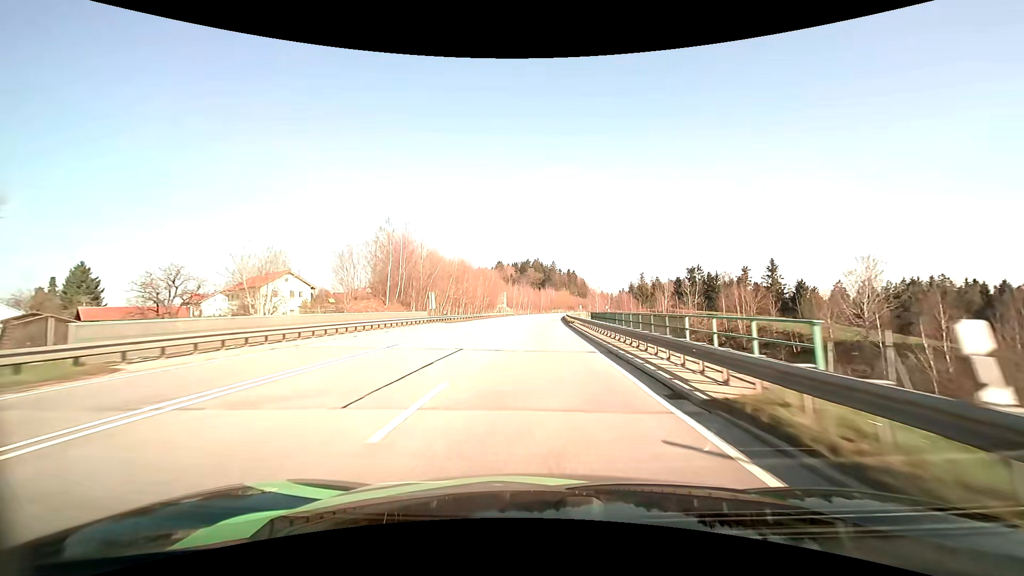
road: primary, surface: asphalt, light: Day
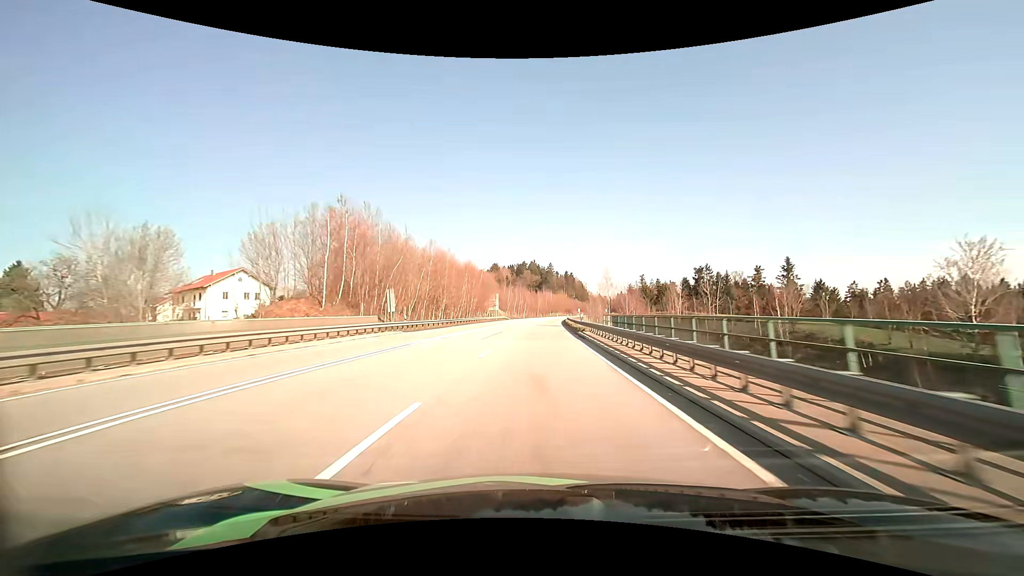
(+0.1, +14.3) m; 0°
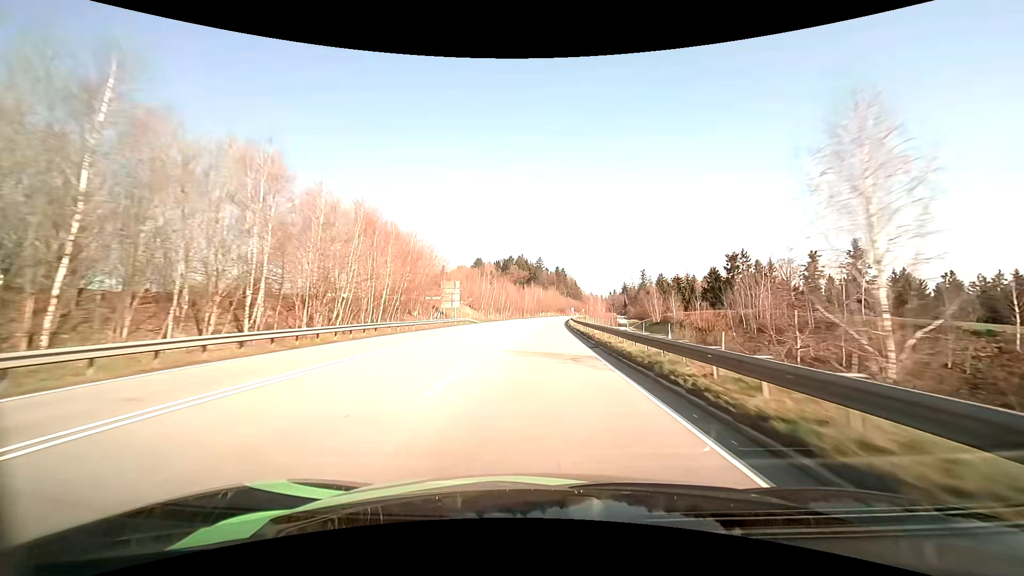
(+0.4, +42.5) m; +1°
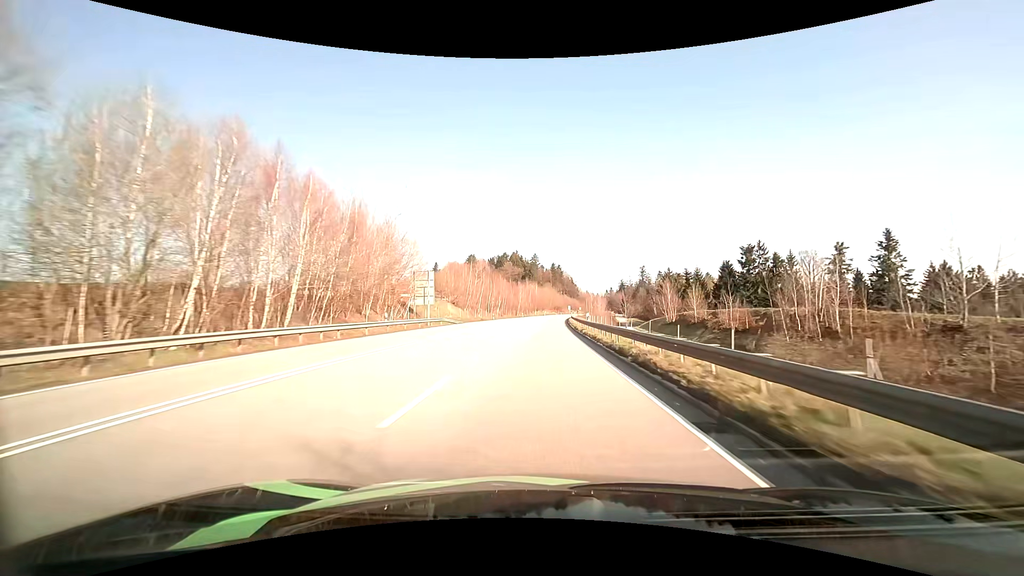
(+0.1, +14.1) m; +1°
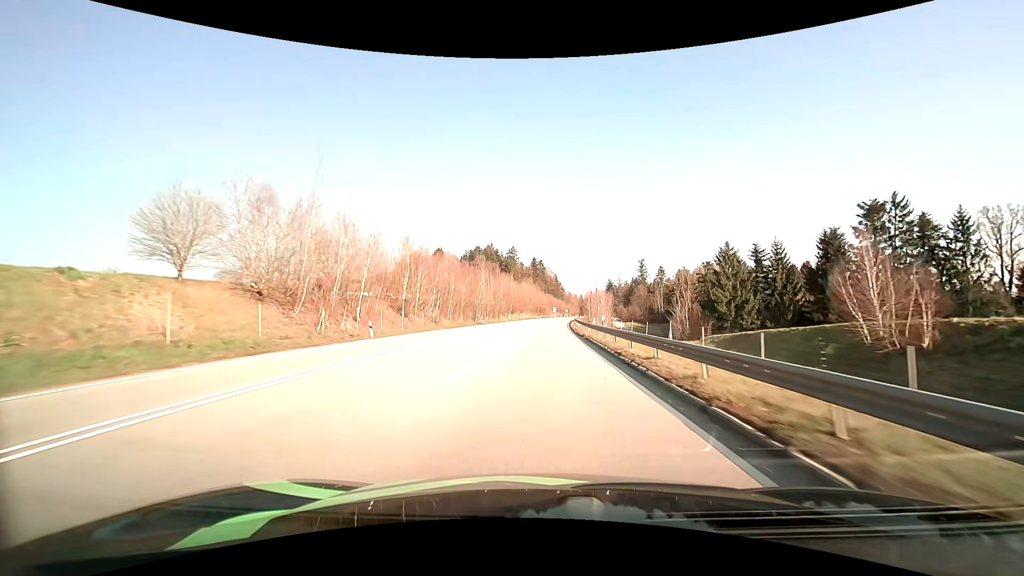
(+0.9, +56.6) m; +2°
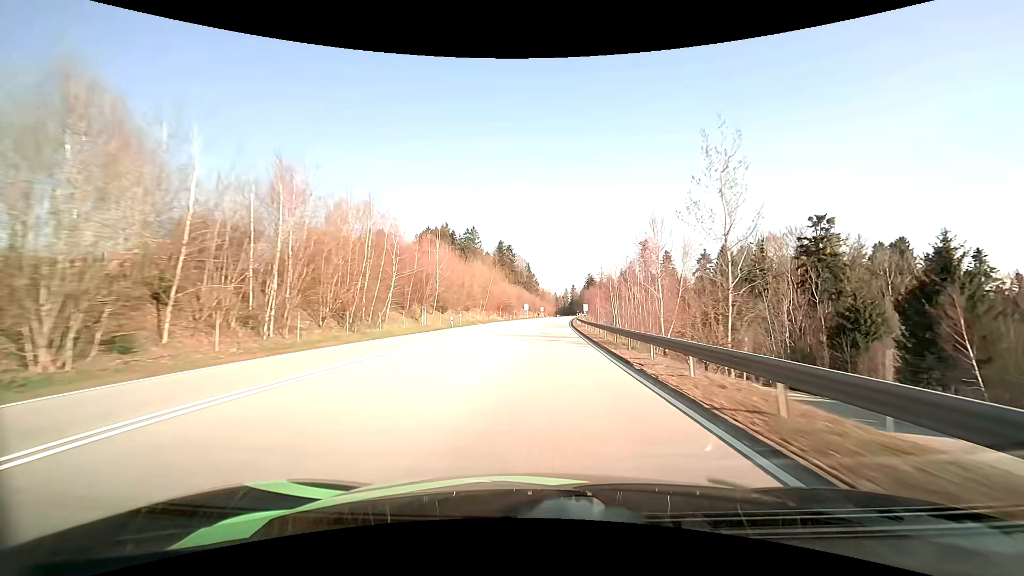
(+2.0, +71.1) m; +3°
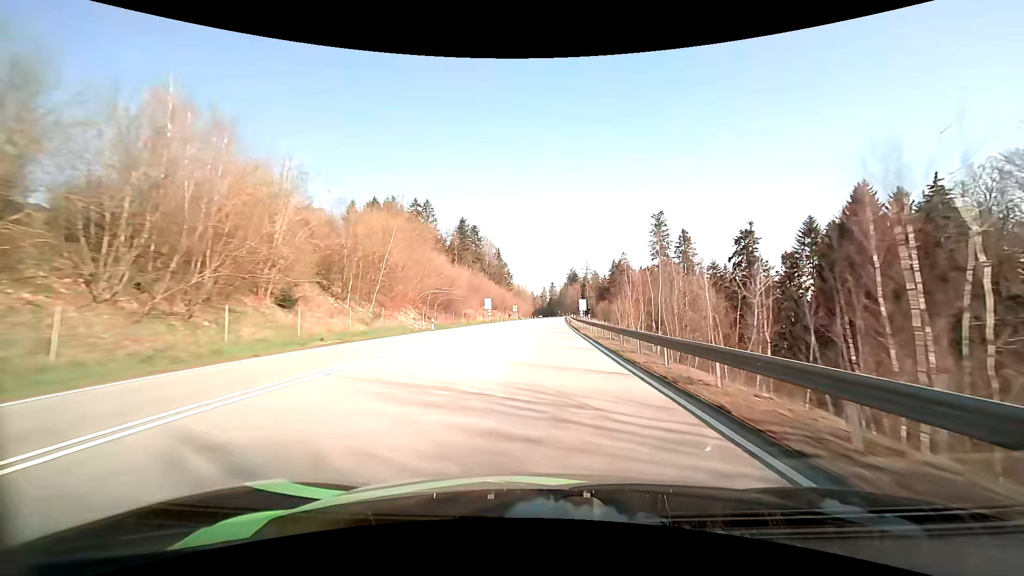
(+1.4, +57.8) m; +2°
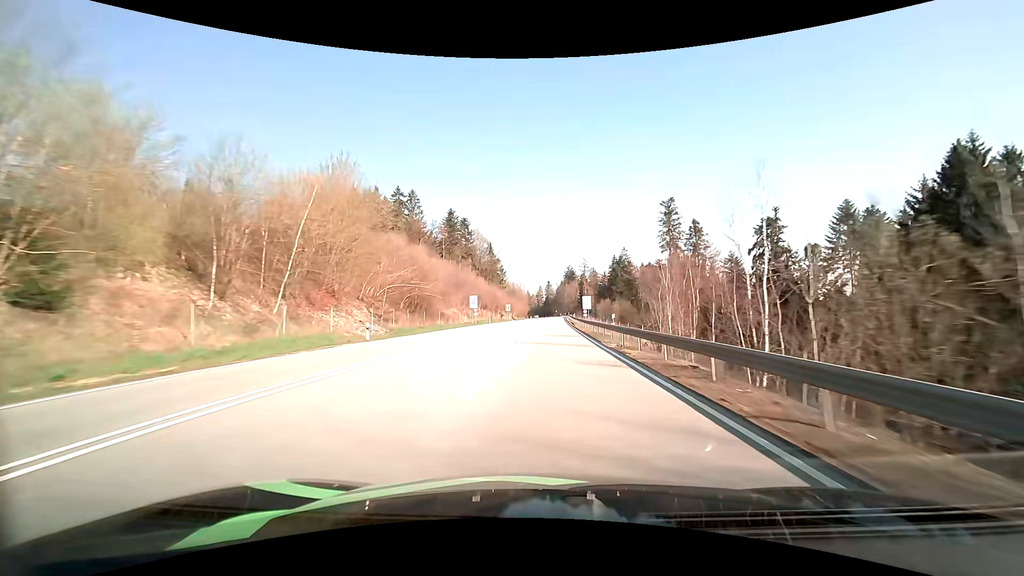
(+0.1, +14.6) m; +1°
(0, +10) (0, +20) (0, +30) (+1, +40) (+1, +50) (+1, +60) (+2, +70) (+2, +80) (+3, +90) (+3, +100) m
